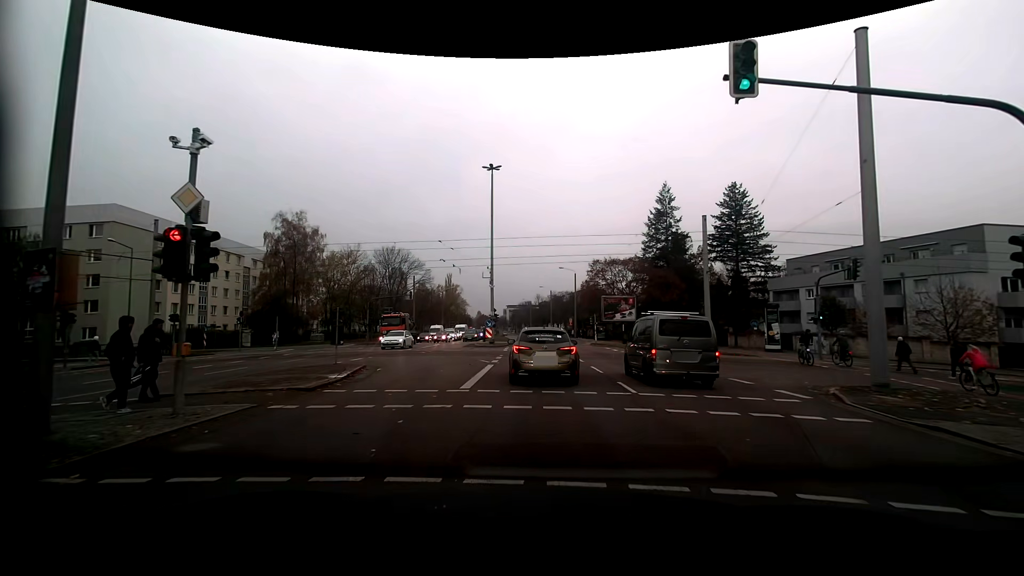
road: secondary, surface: asphalt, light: Day
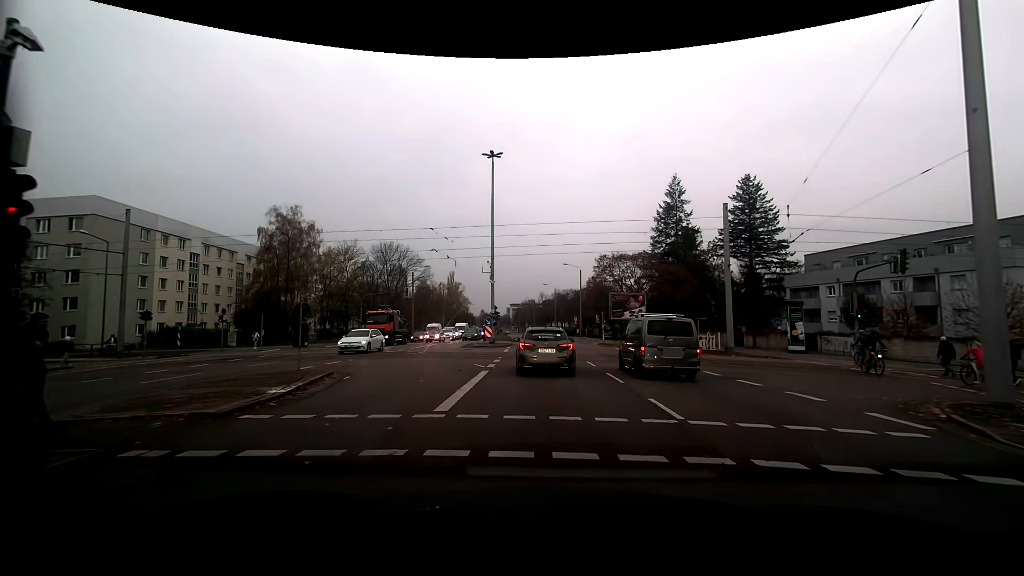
(0.0, +3.5) m; +1°
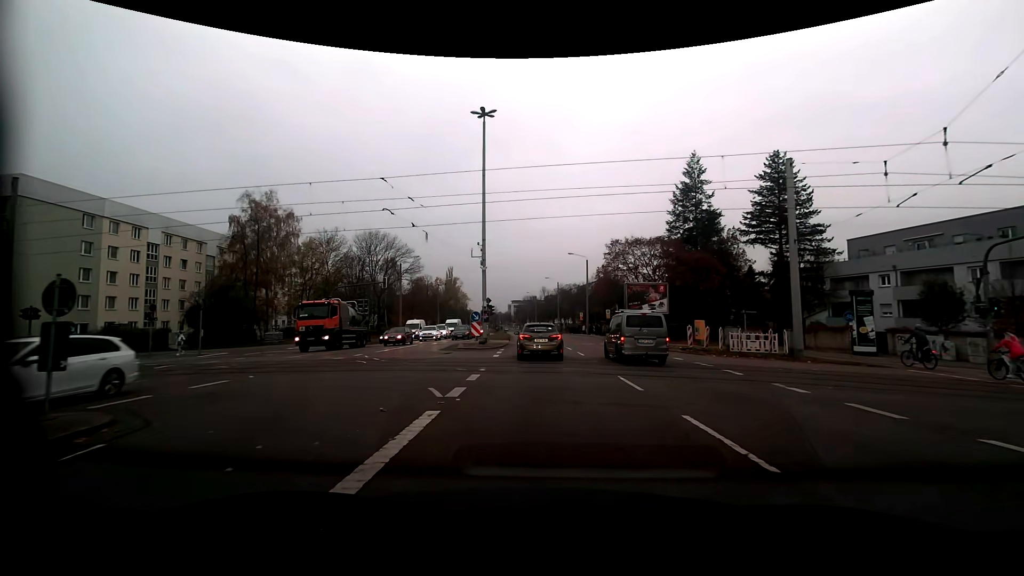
(0.0, +8.8) m; 0°
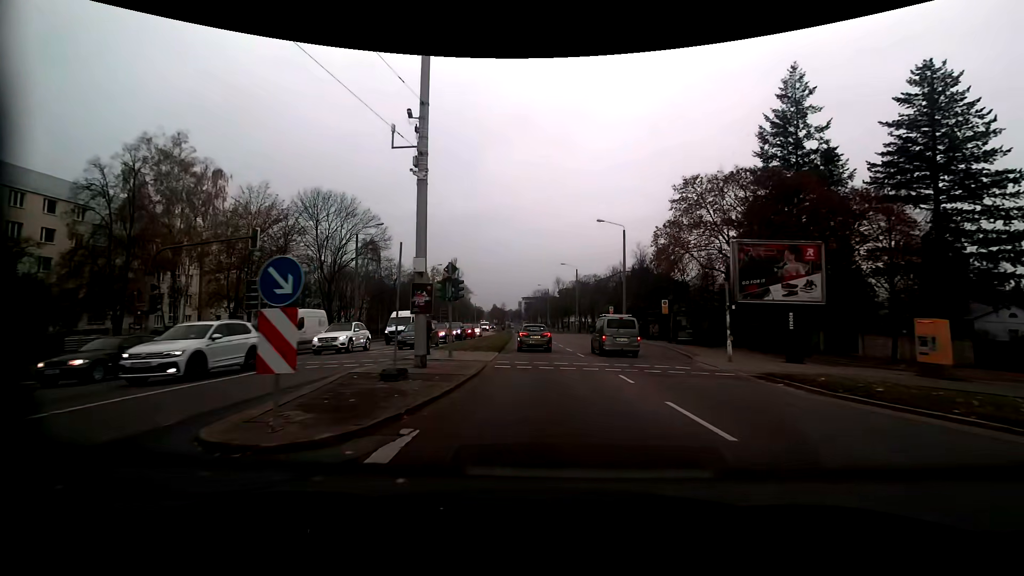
(-0.3, +23.2) m; -1°
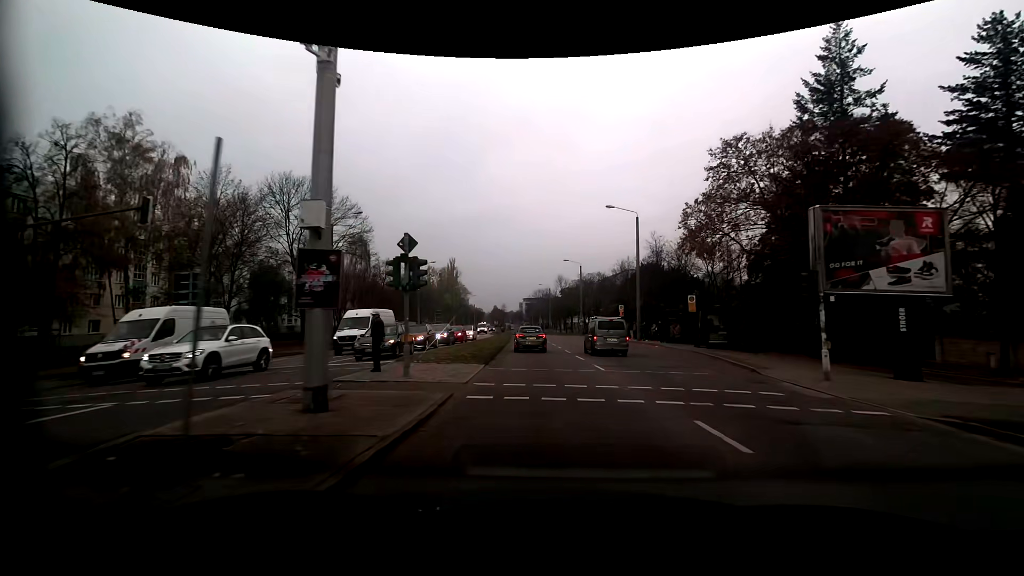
(0.0, +6.7) m; 0°
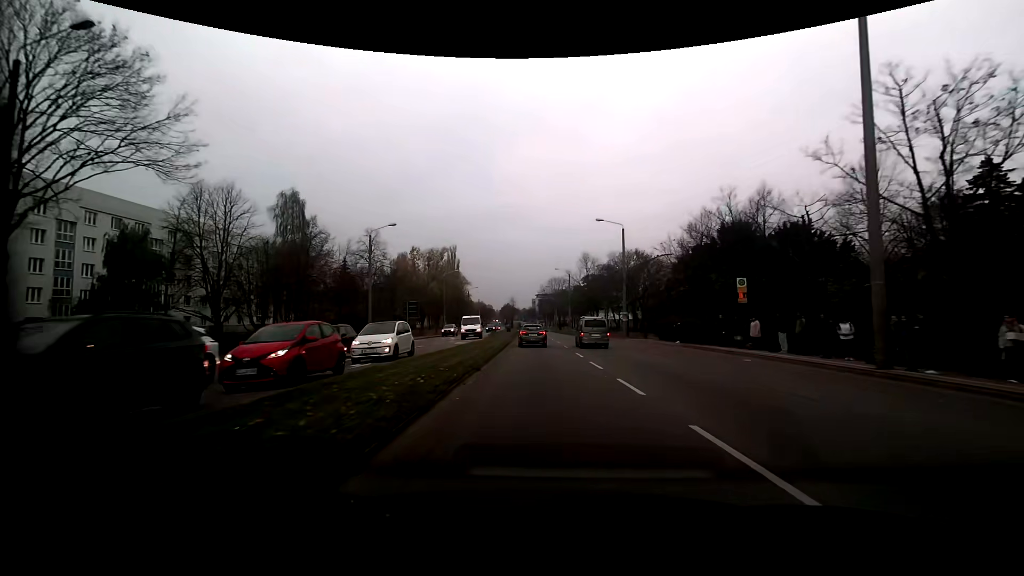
(-0.3, +30.1) m; -2°
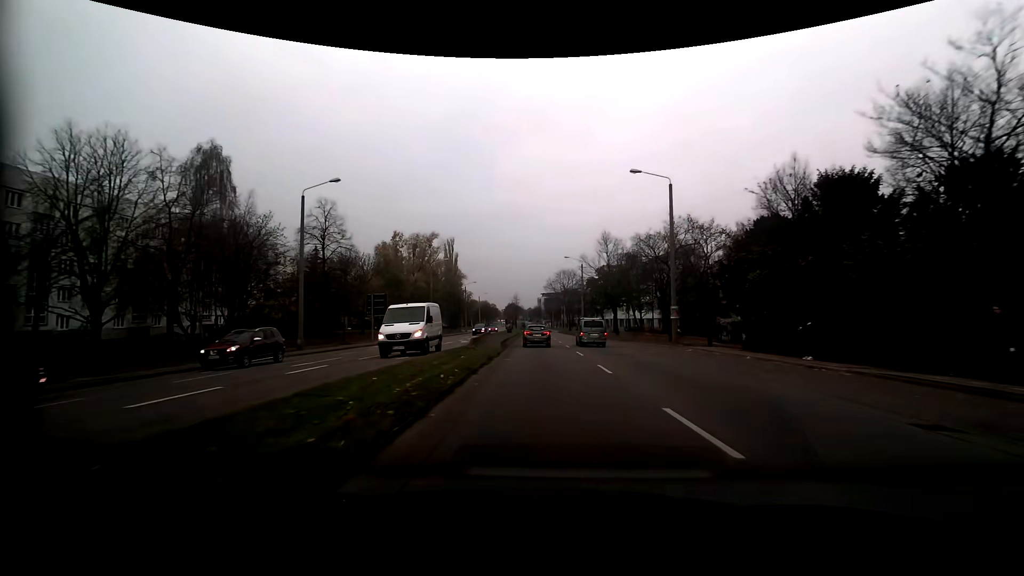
(-0.1, +16.8) m; 0°
